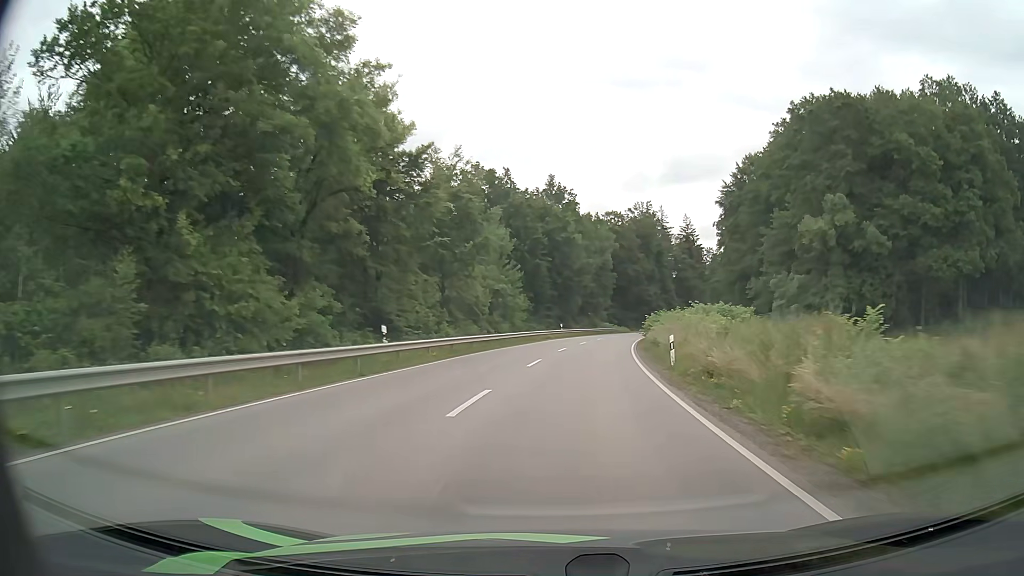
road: secondary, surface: asphalt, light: Day
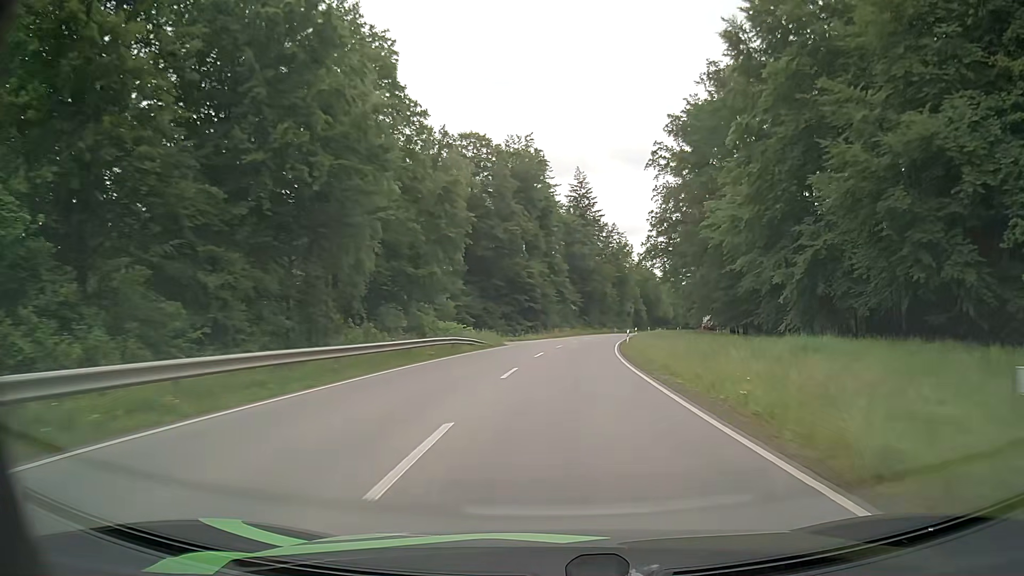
(+6.5, +63.9) m; +12°
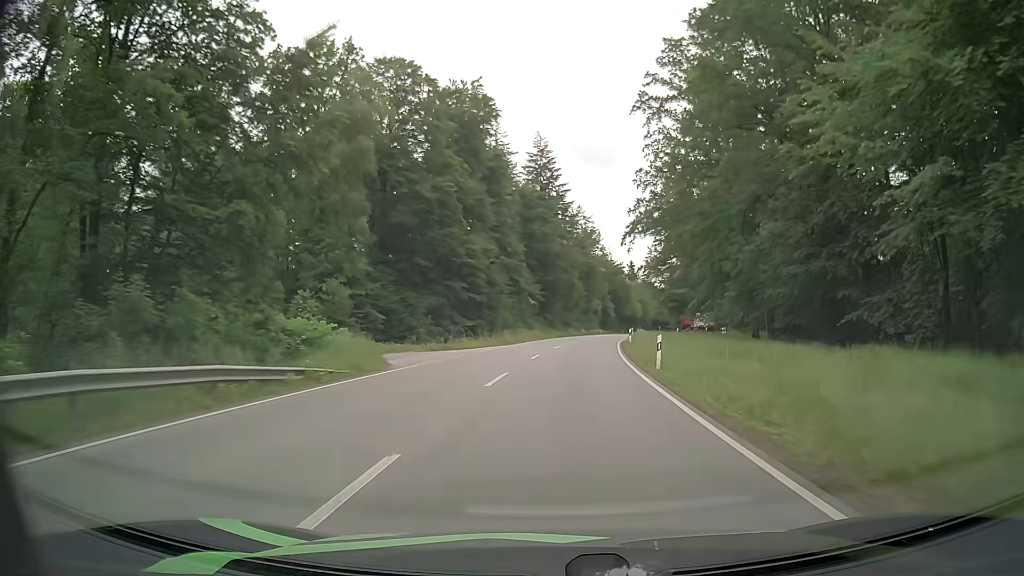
(+0.9, +26.3) m; +4°
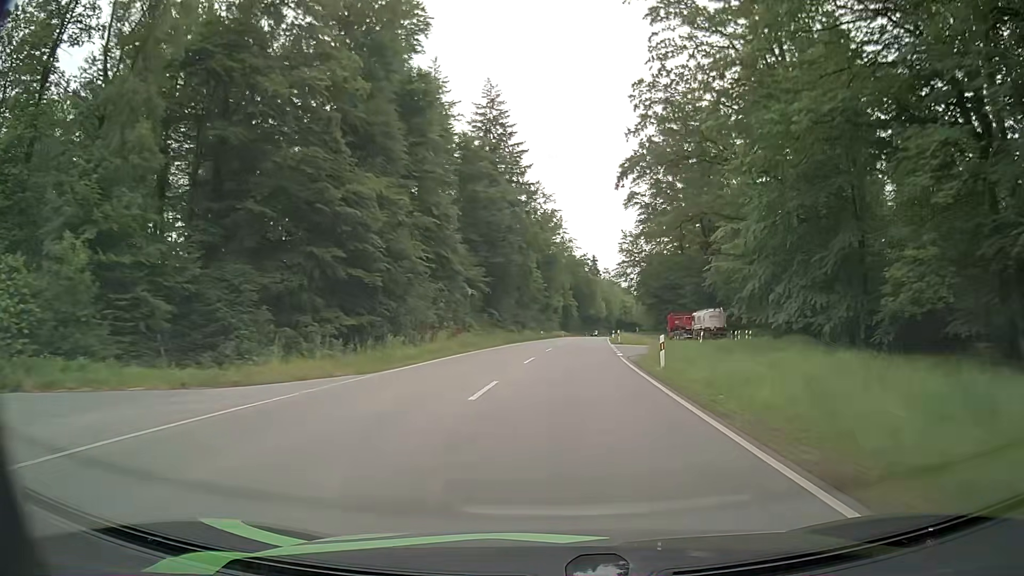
(+0.9, +26.6) m; +4°
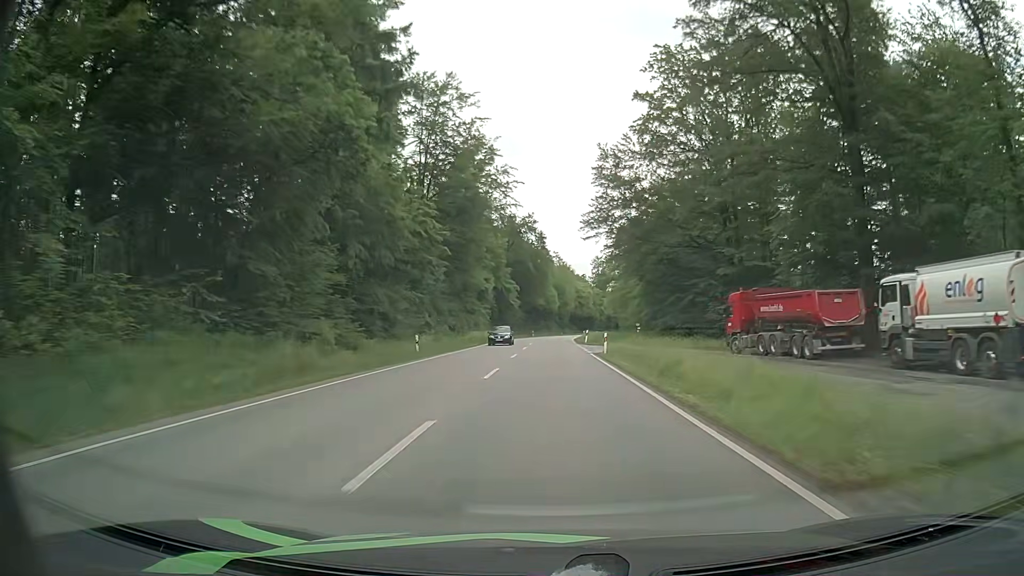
(+3.0, +54.2) m; +5°
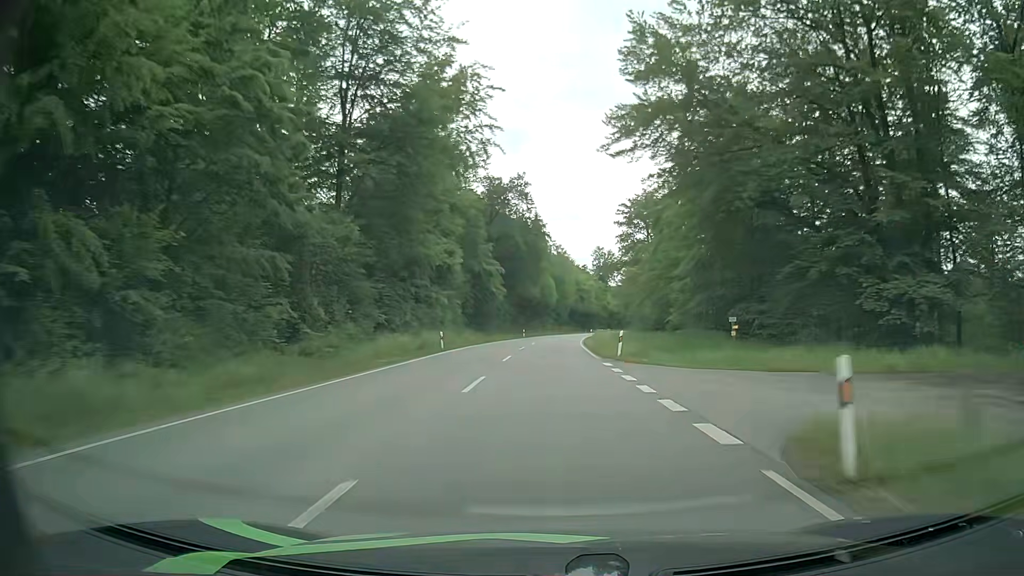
(0.0, +27.8) m; 0°
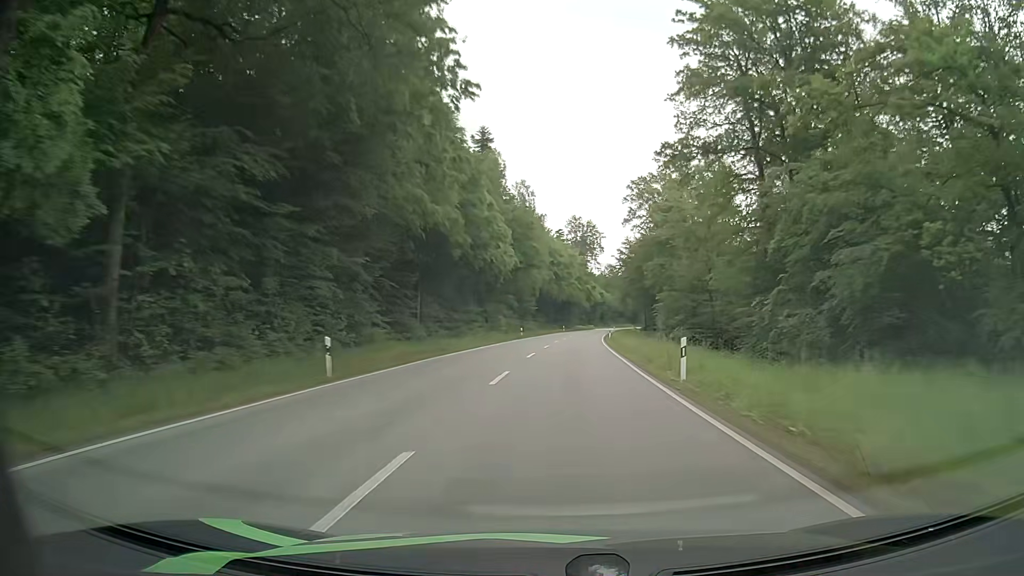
(+1.2, +70.3) m; +3°
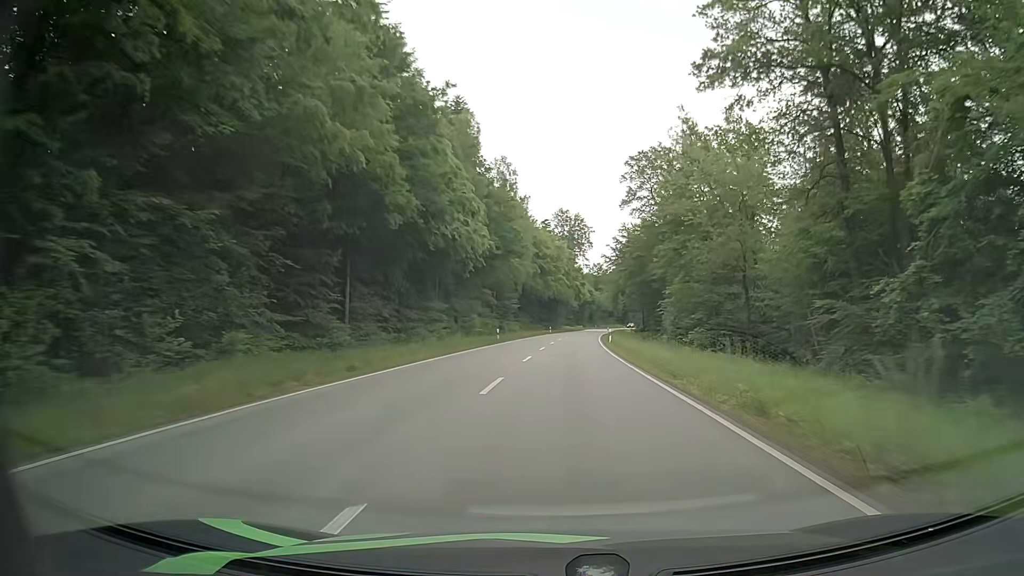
(+0.1, +14.0) m; +1°
